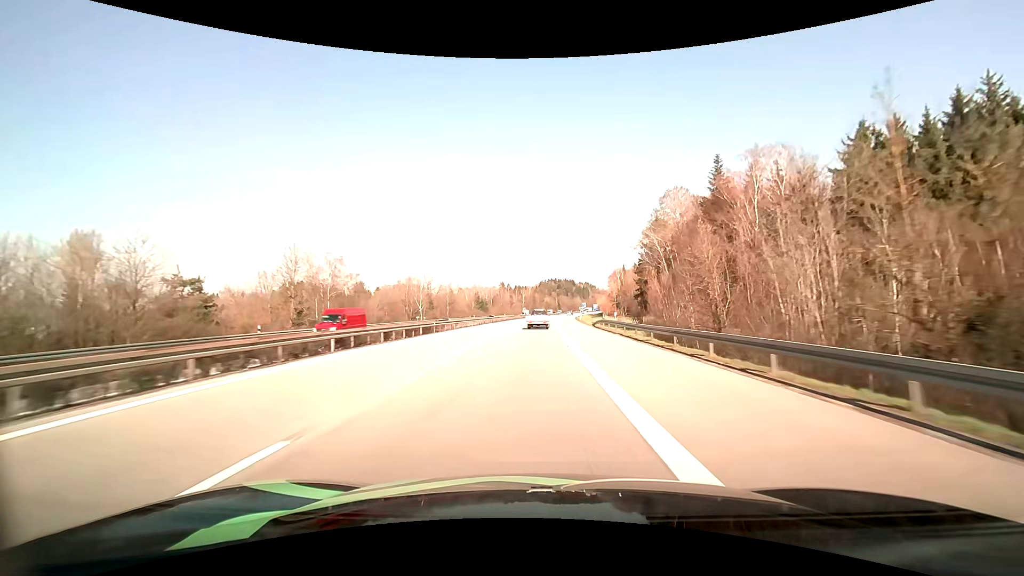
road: motorway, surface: asphalt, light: Day
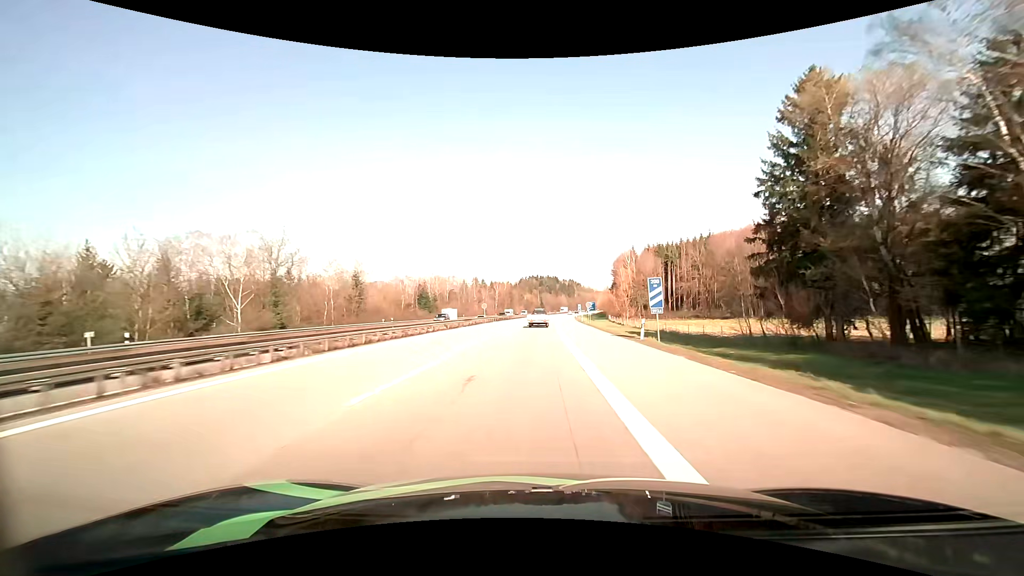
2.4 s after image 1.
(+1.2, +64.4) m; +2°
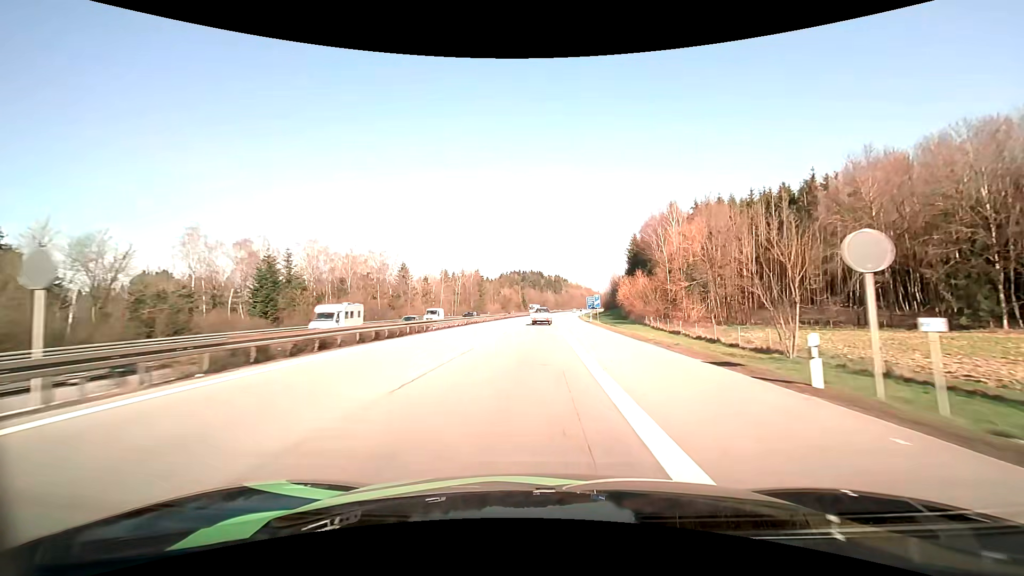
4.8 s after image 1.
(+1.0, +65.1) m; +2°
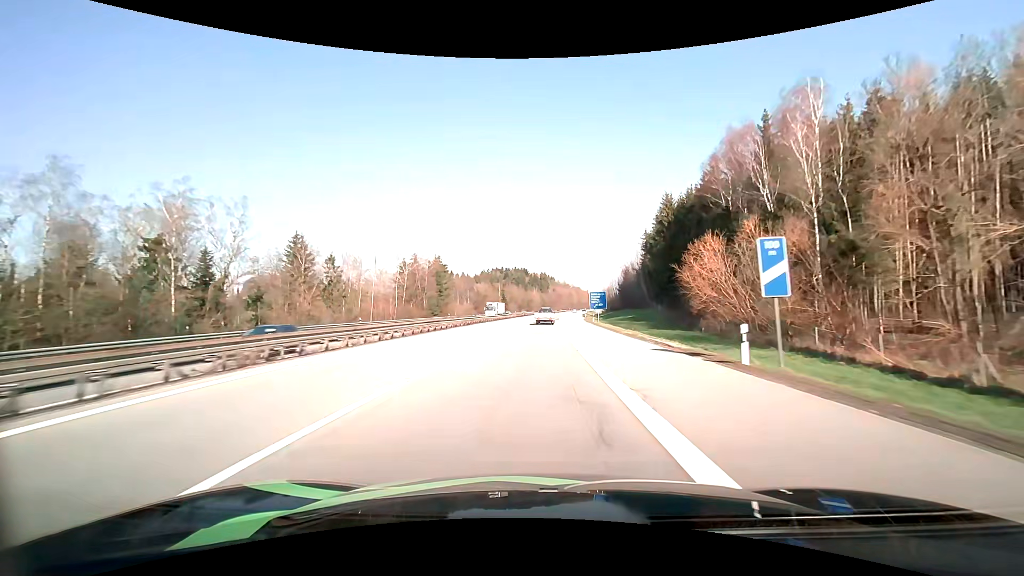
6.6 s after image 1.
(+0.7, +47.4) m; +2°
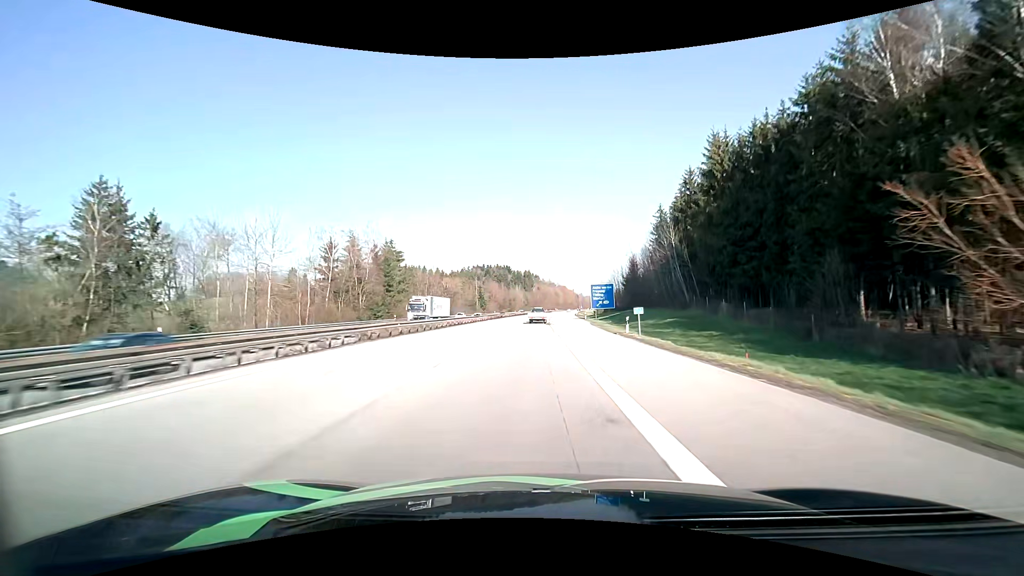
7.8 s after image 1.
(+0.4, +30.8) m; +2°
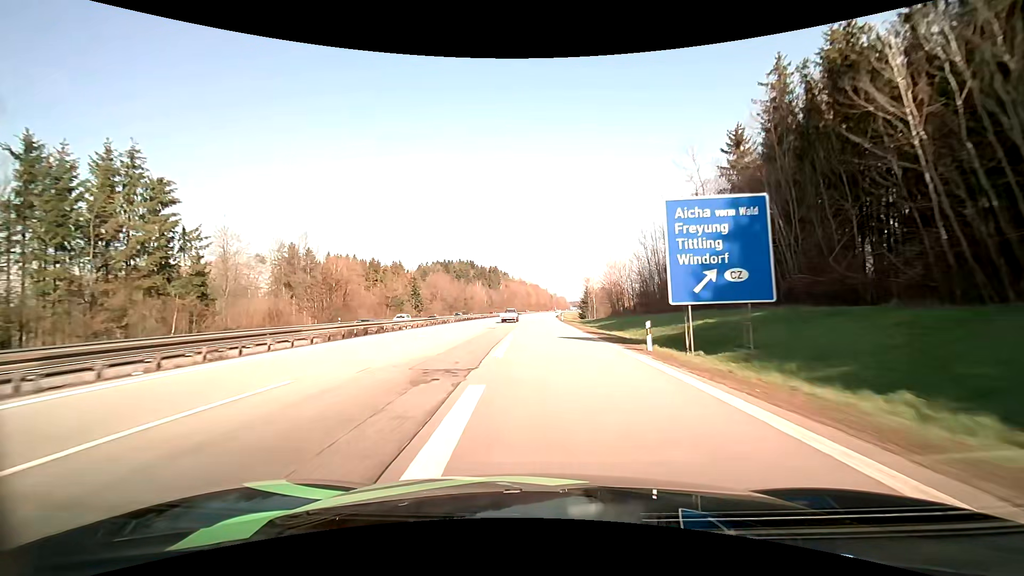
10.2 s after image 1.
(+2.5, +59.6) m; +4°
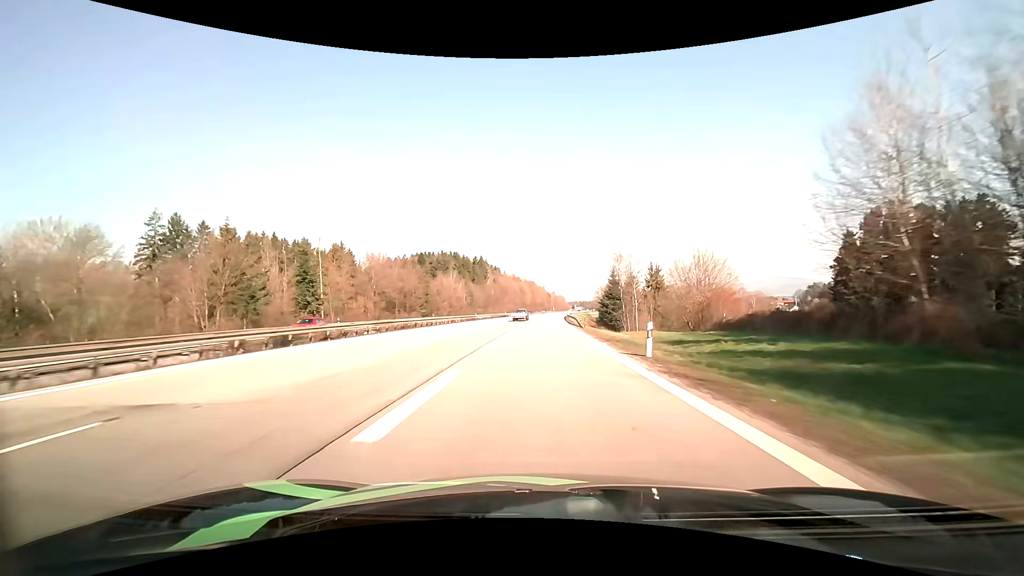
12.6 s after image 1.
(0.0, +57.5) m; 0°
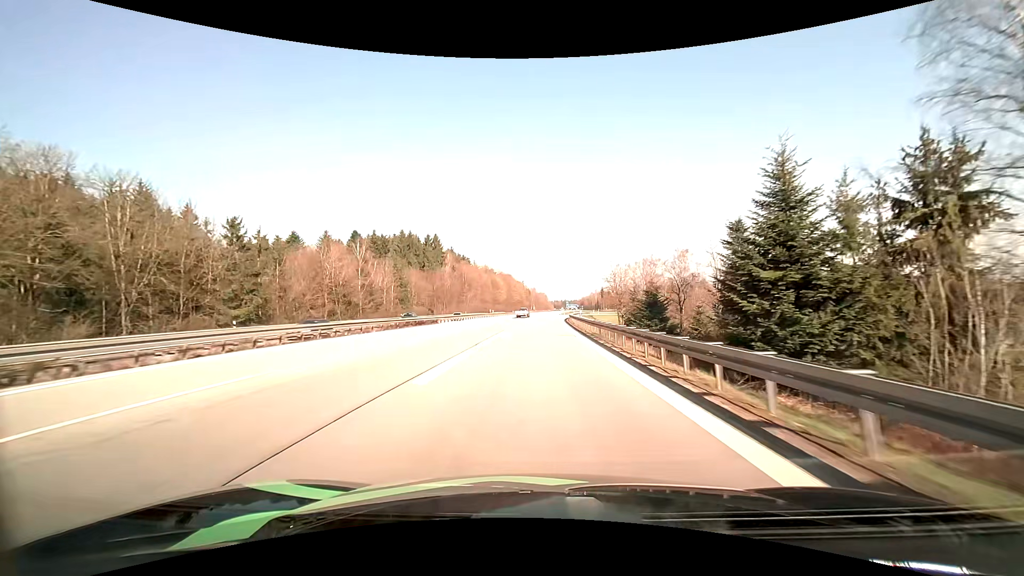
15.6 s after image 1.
(+1.3, +67.8) m; +2°
(0, +10) (0, +20) (0, +30) (0, +40) (+1, +50) (+1, +60) (+1, +70) (+2, +80) (+3, +90) (+4, +100) m
